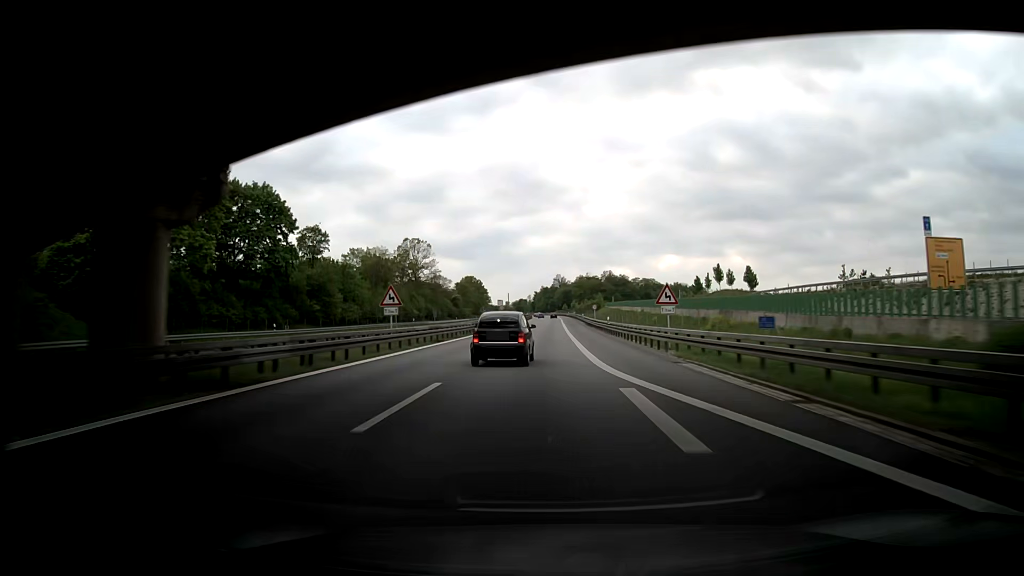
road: motorway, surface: asphalt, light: Day
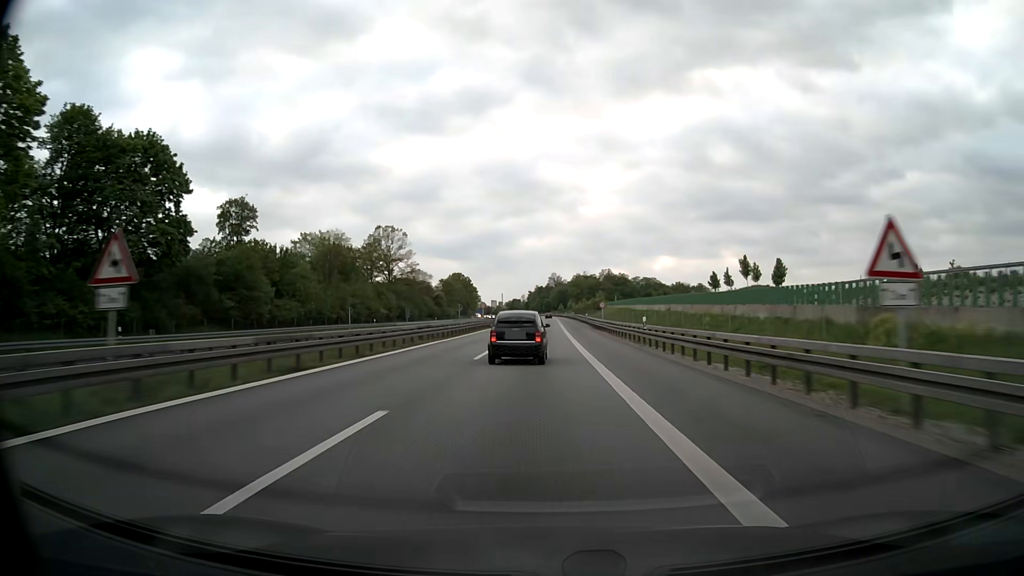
(-0.1, +22.7) m; 0°
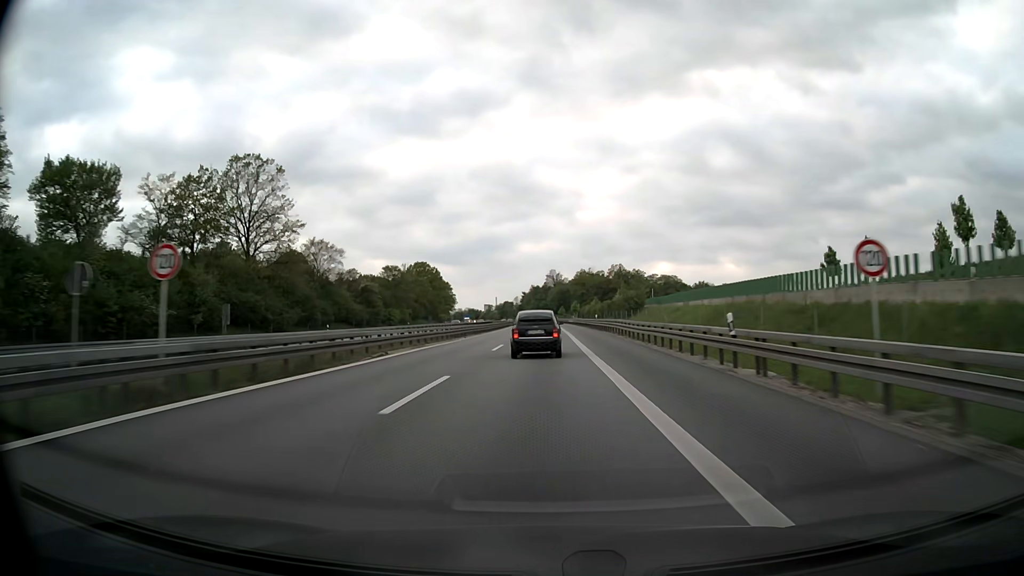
(+0.4, +66.9) m; 0°
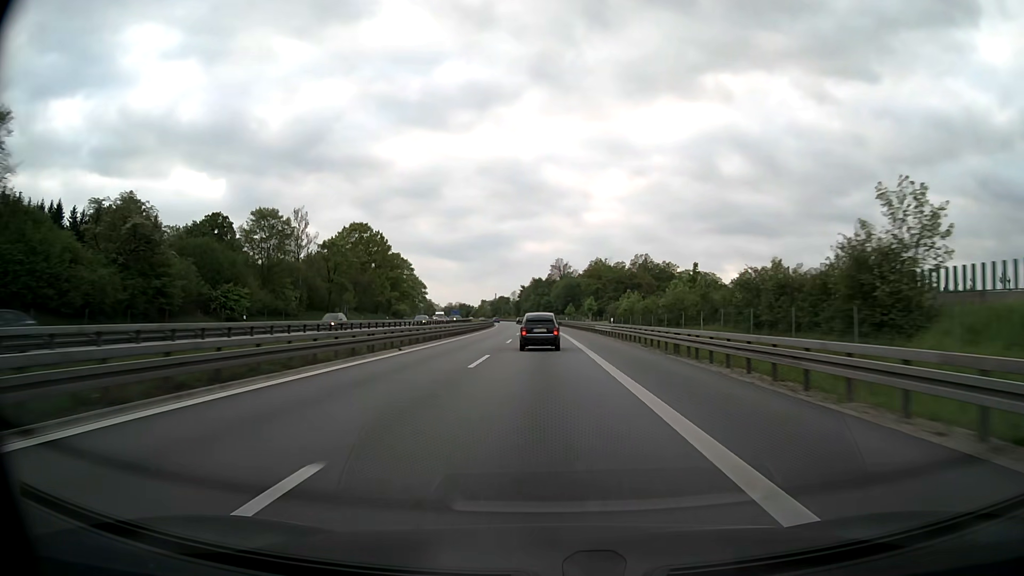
(-0.1, +64.1) m; 0°
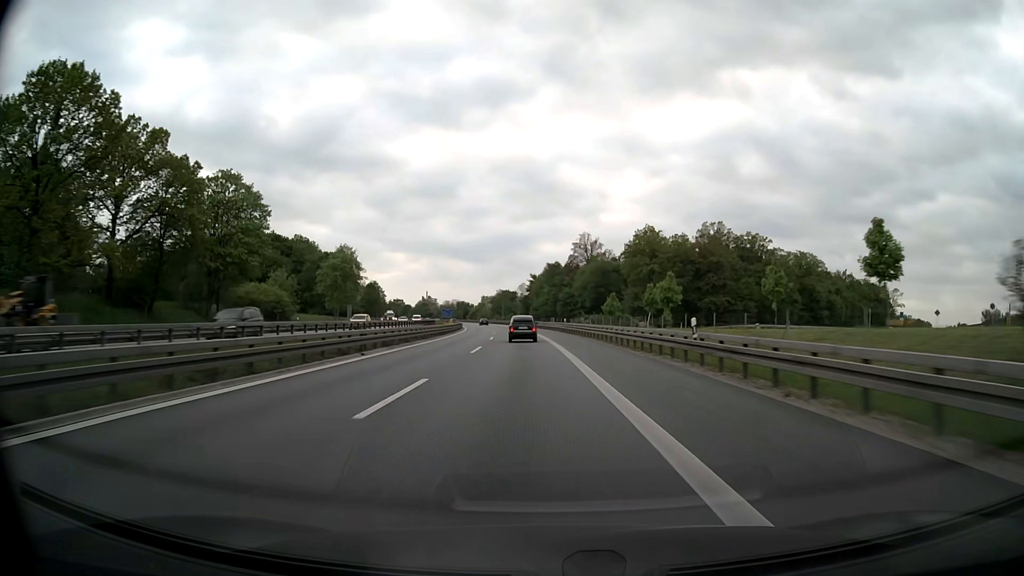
(-0.7, +81.1) m; -1°
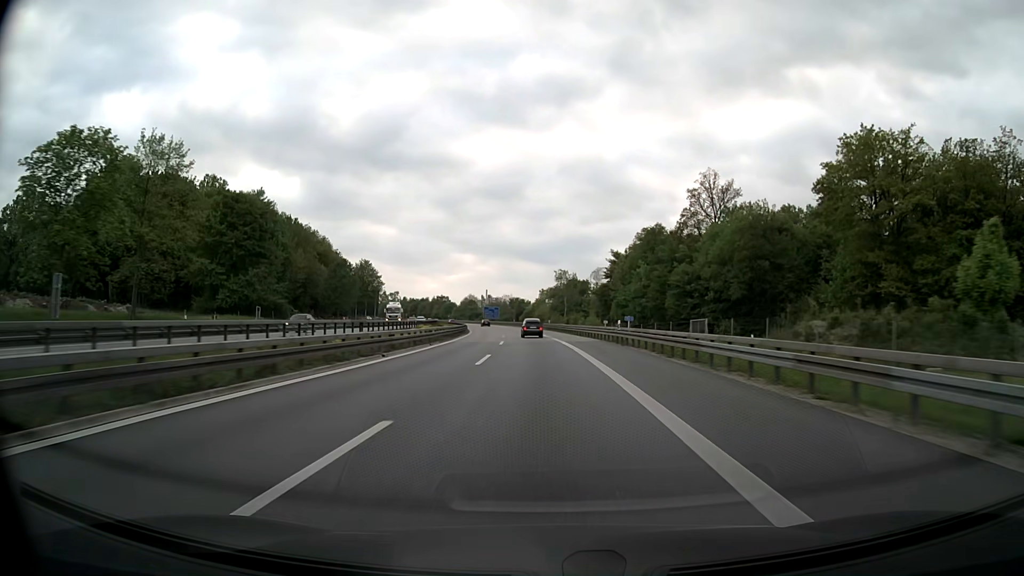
(-3.7, +78.3) m; -6°
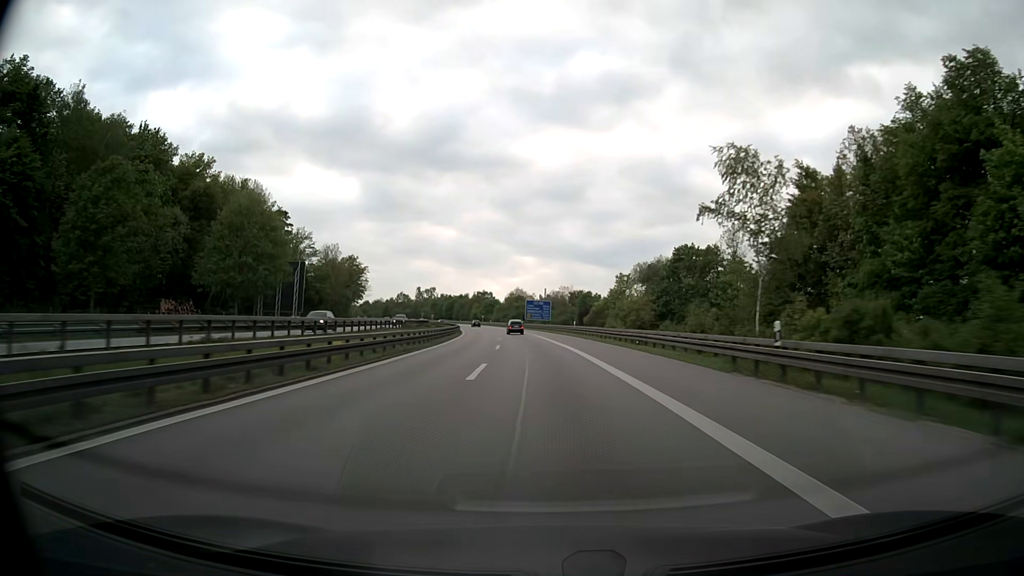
(-3.6, +76.9) m; -5°
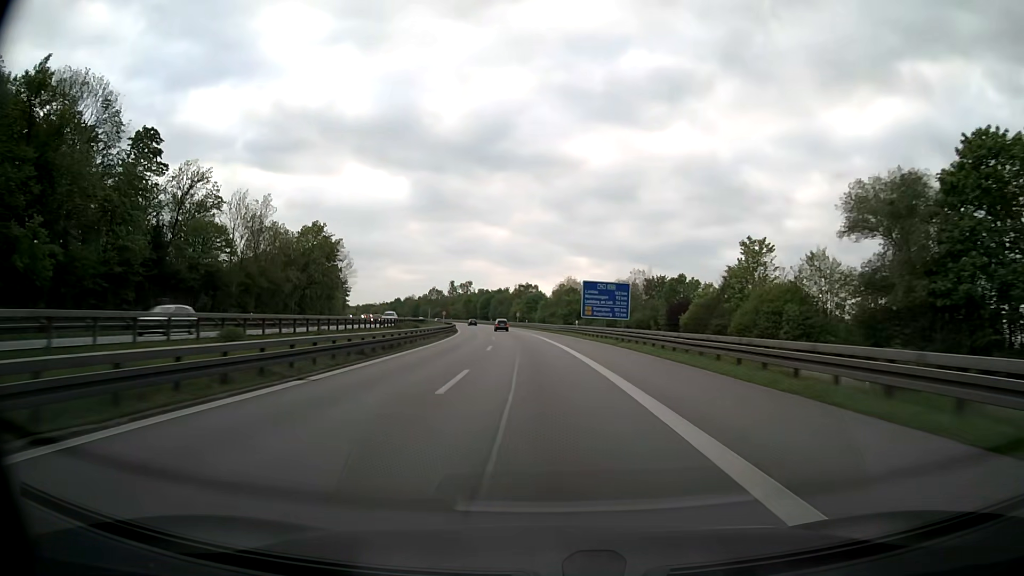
(-2.3, +57.2) m; -4°
(0, +10) (0, +20) (-1, +30) (-1, +40) (-2, +50) (-3, +60) (-4, +70) (-5, +80) (-6, +90) (-8, +100) m
